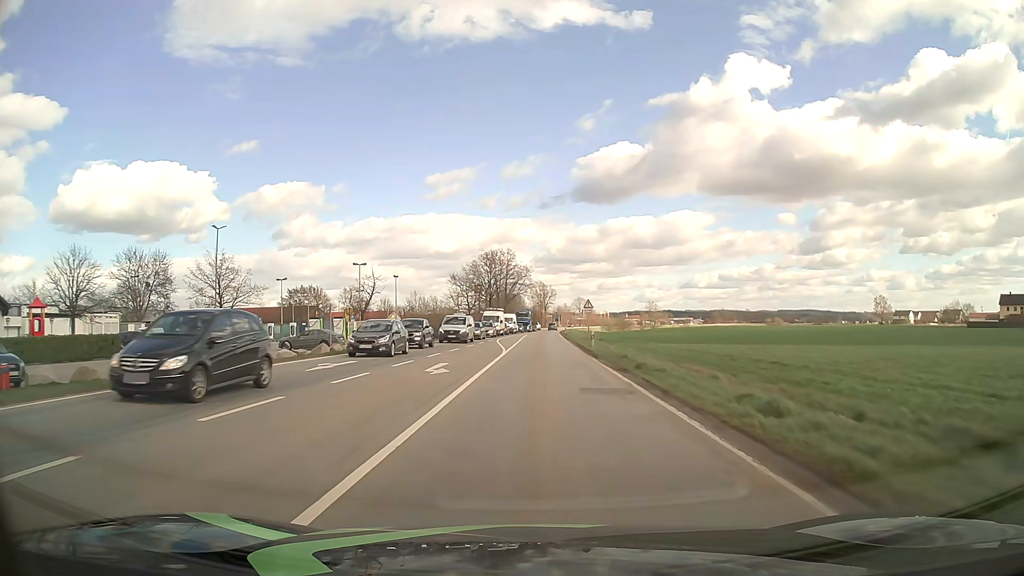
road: primary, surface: asphalt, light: Day
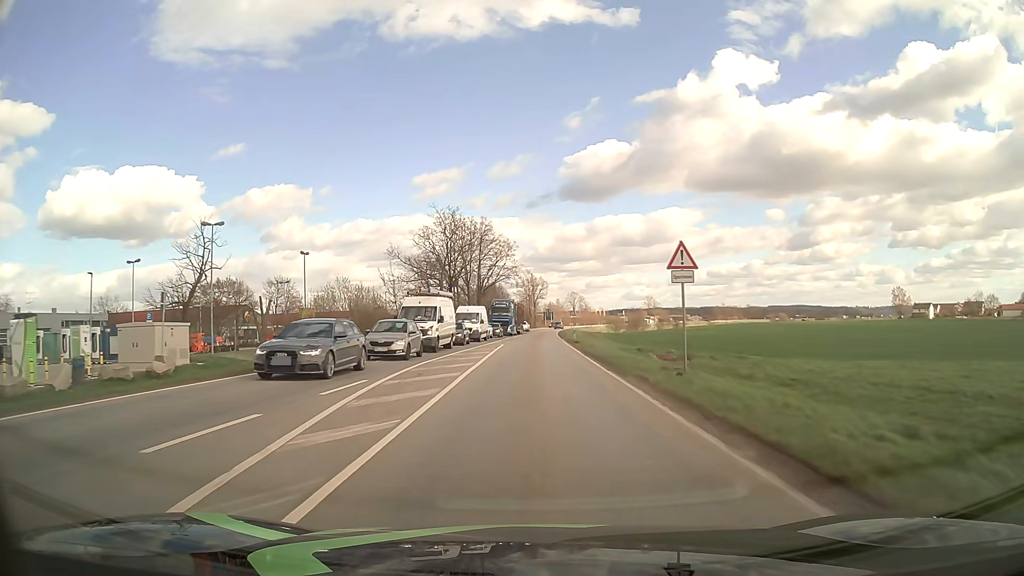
(+0.2, +38.4) m; +1°
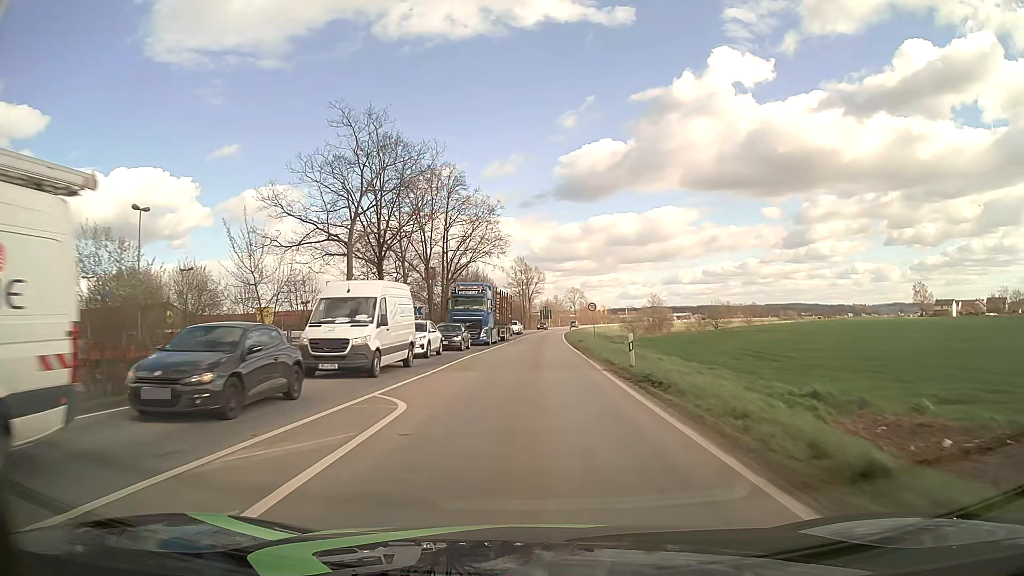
(+0.1, +30.4) m; 0°
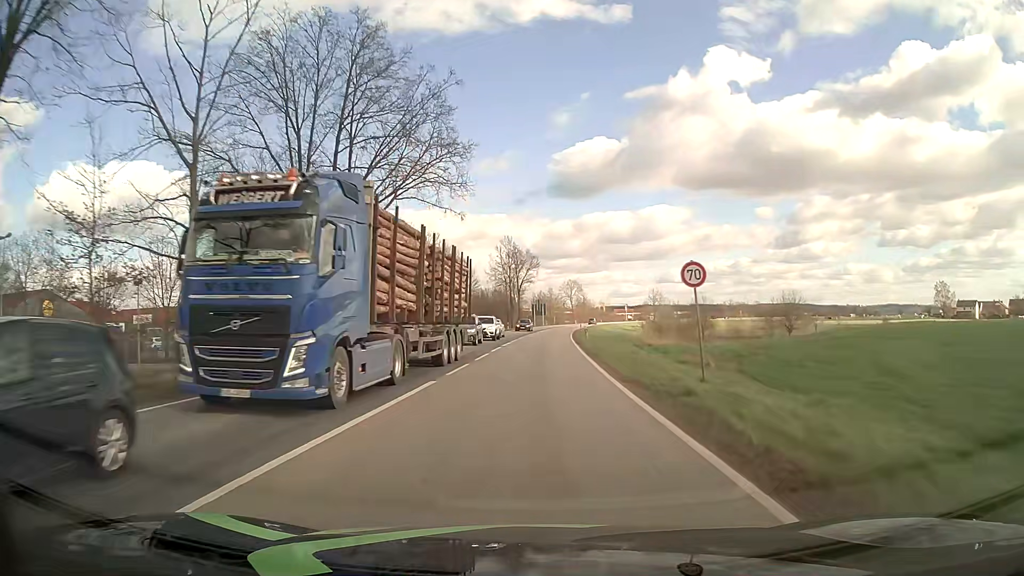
(+0.2, +31.0) m; +1°
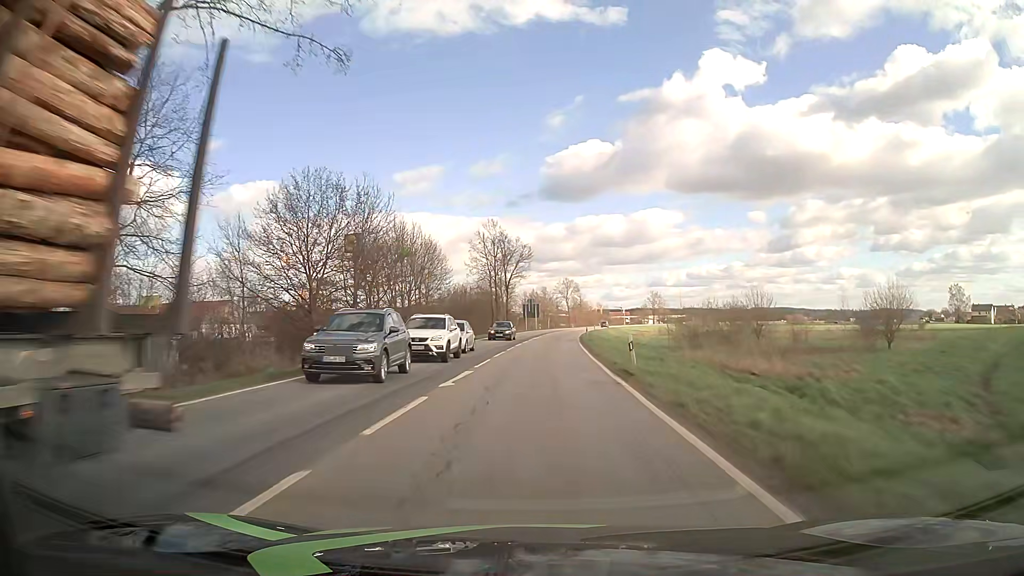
(+0.2, +21.0) m; +1°
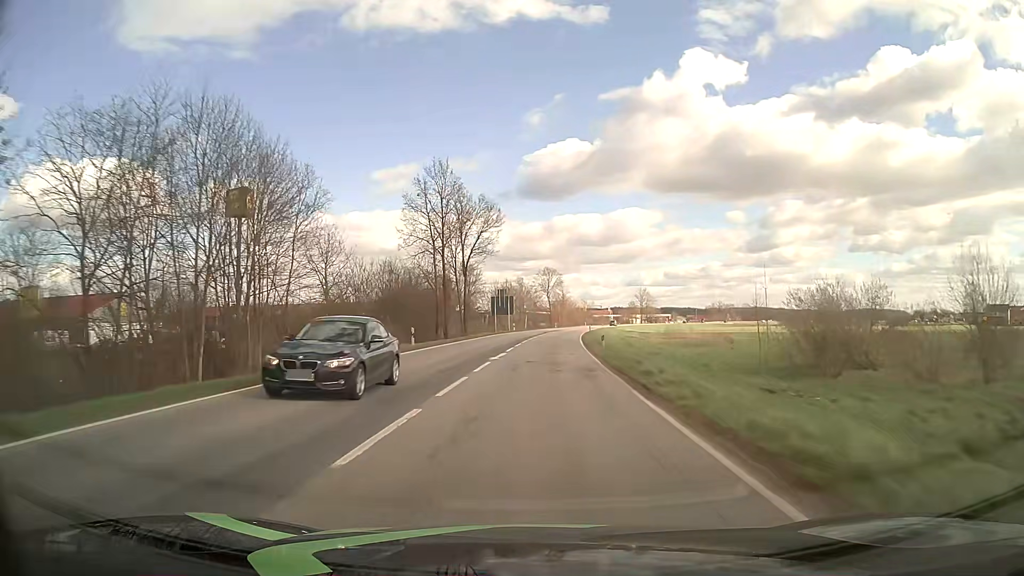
(+0.6, +31.7) m; +2°
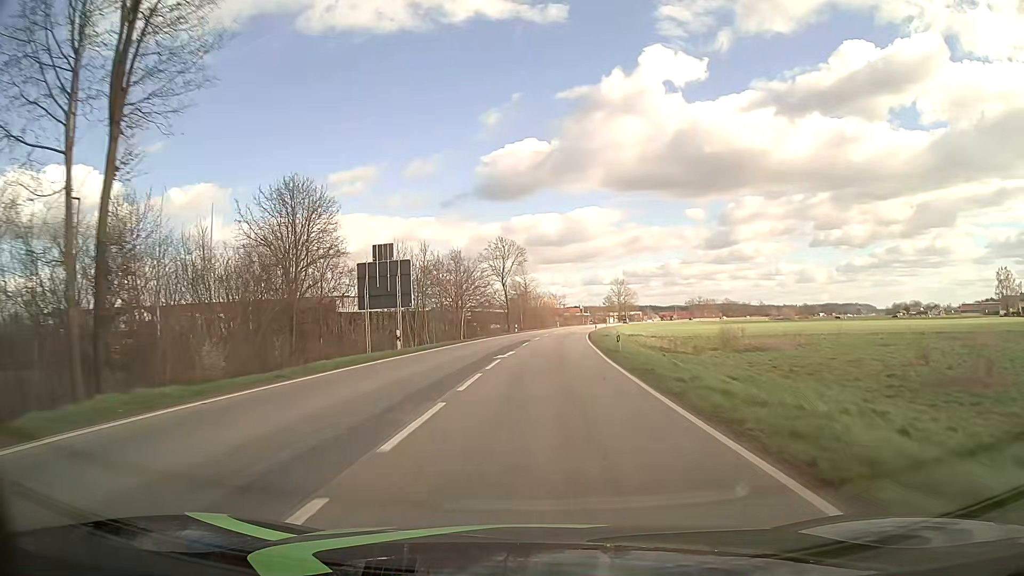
(+1.6, +53.3) m; +3°
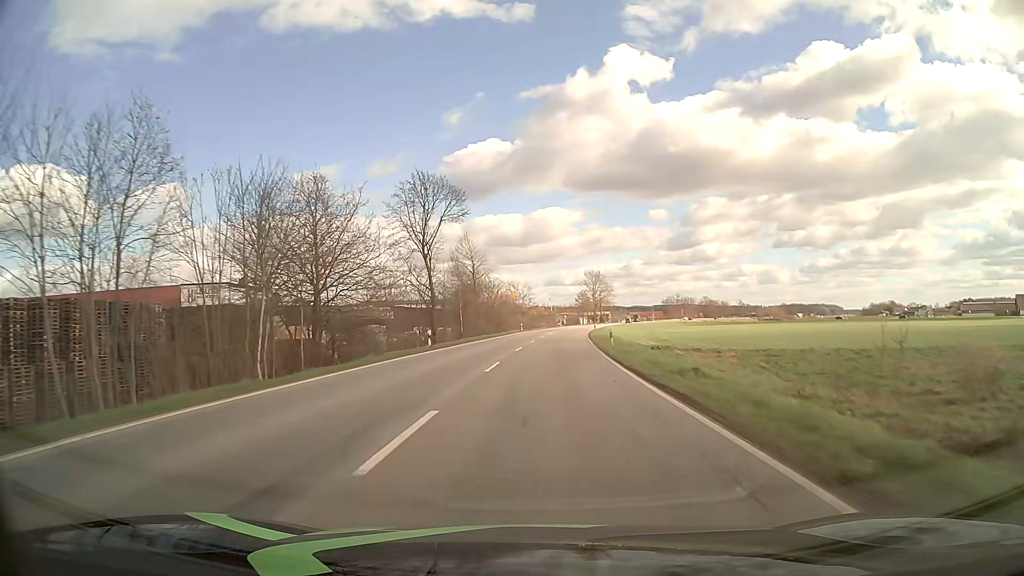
(+1.3, +42.9) m; +3°
(0, +10) (0, +20) (+1, +30) (+1, +40) (+2, +50) (+3, +60) (+3, +70) (+4, +80) (+5, +90) (+7, +100) m
